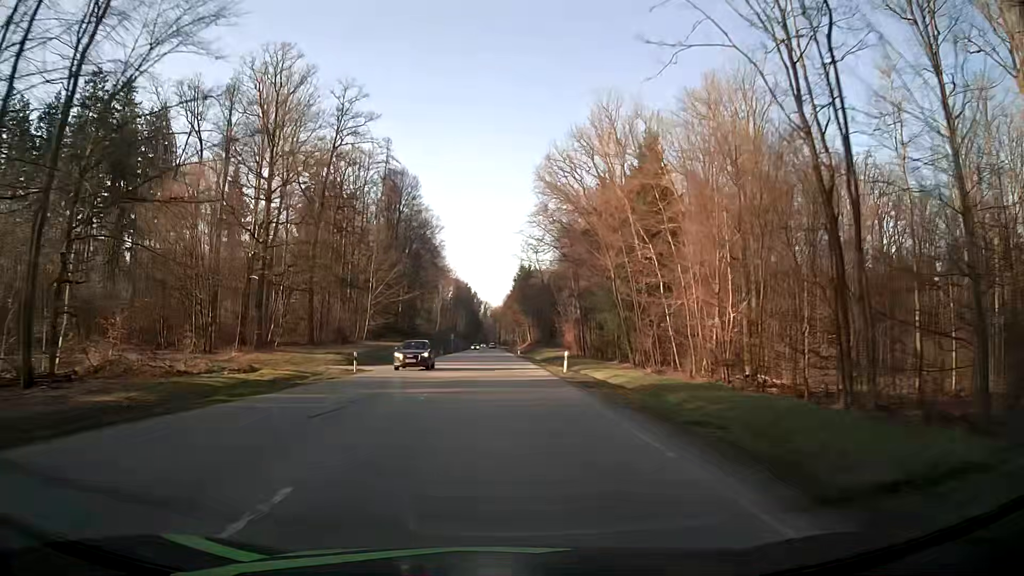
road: secondary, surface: asphalt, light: Day
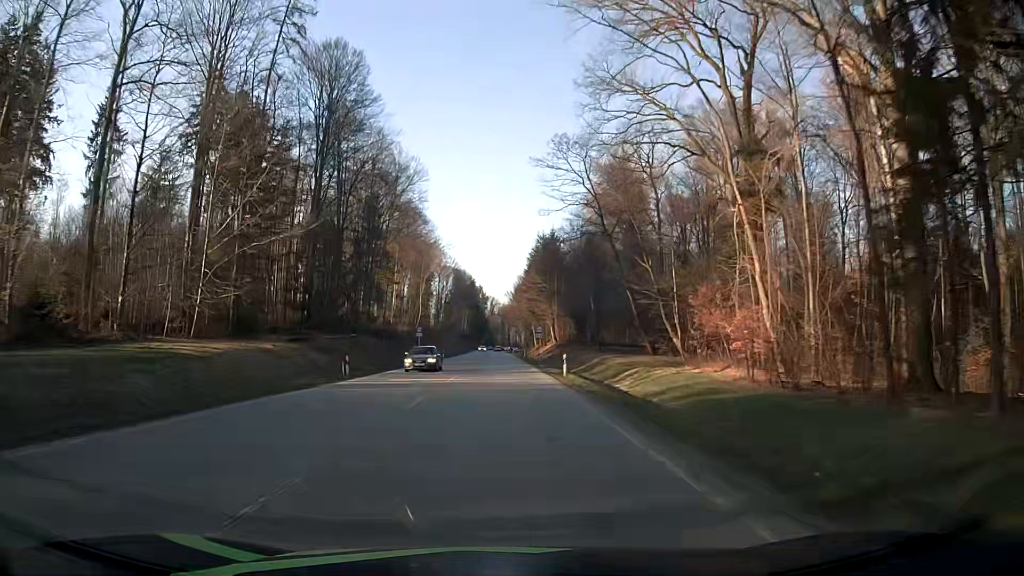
(-0.3, +58.4) m; -1°
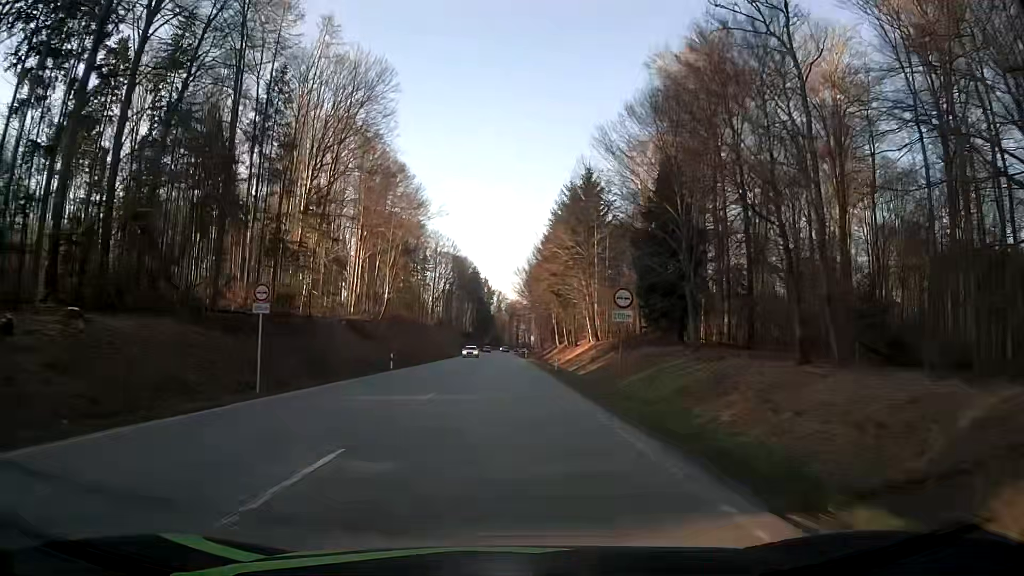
(-0.2, +43.7) m; -1°
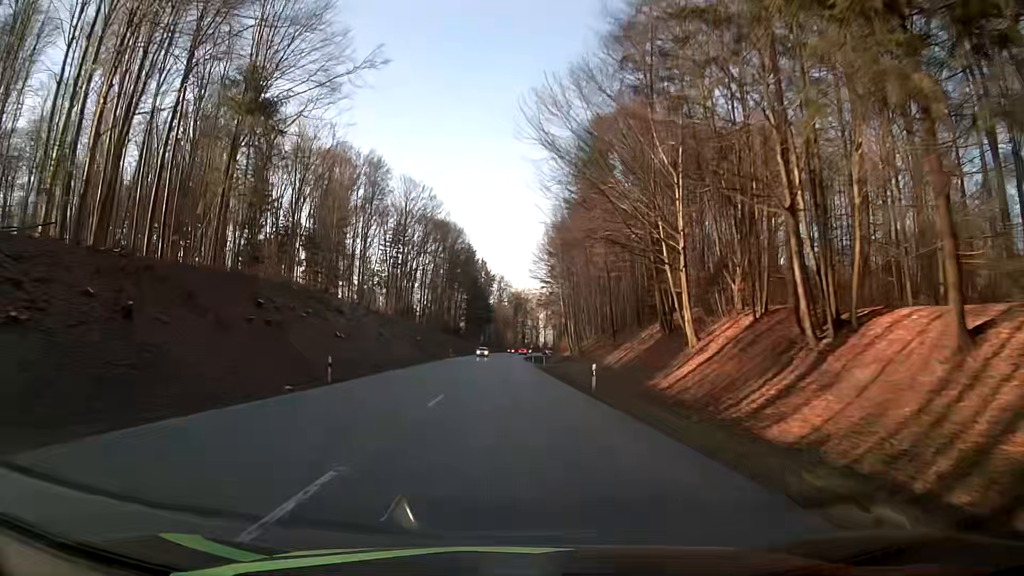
(-0.2, +72.8) m; 0°
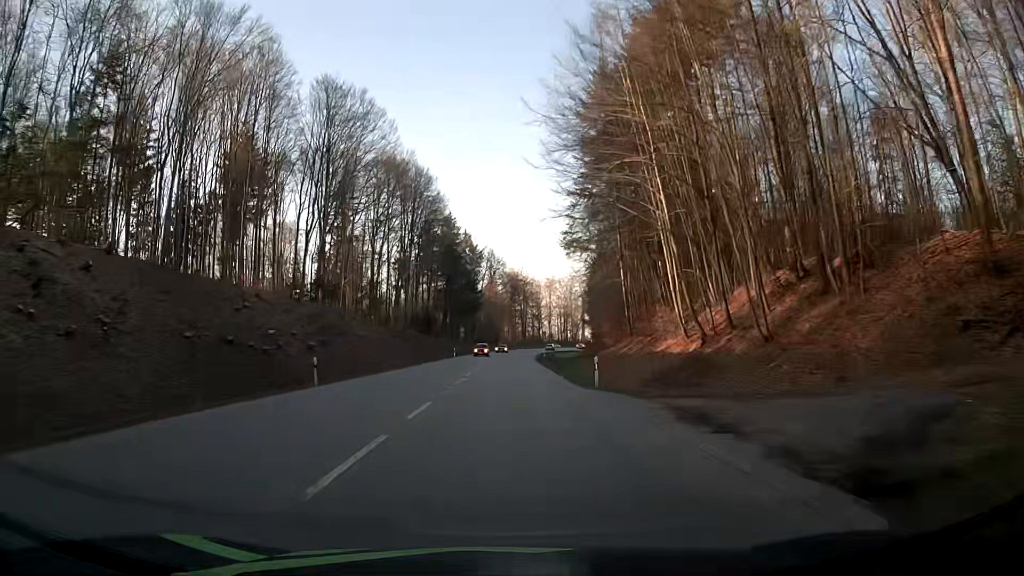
(-0.1, +58.6) m; 0°
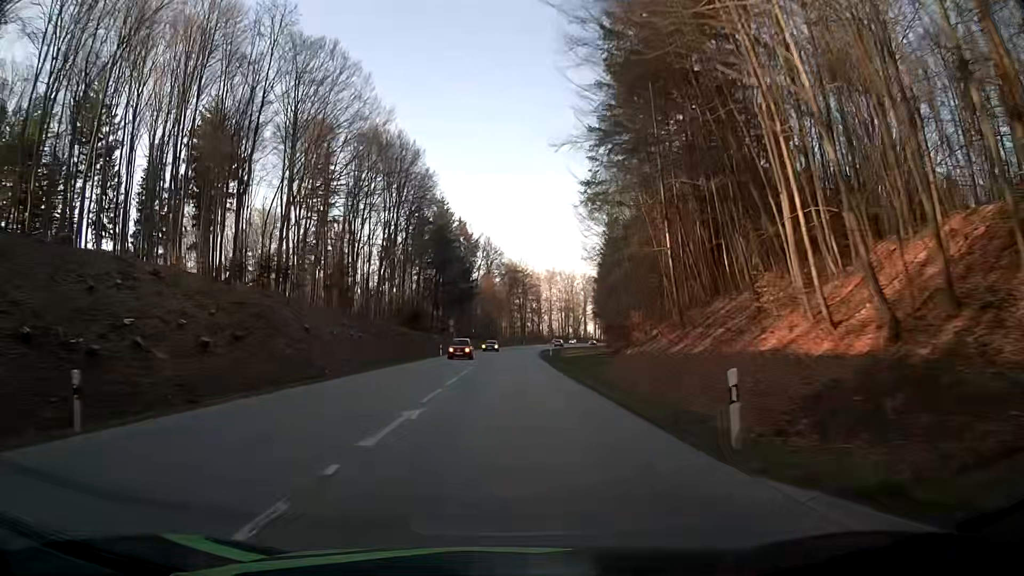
(0.0, +14.6) m; 0°
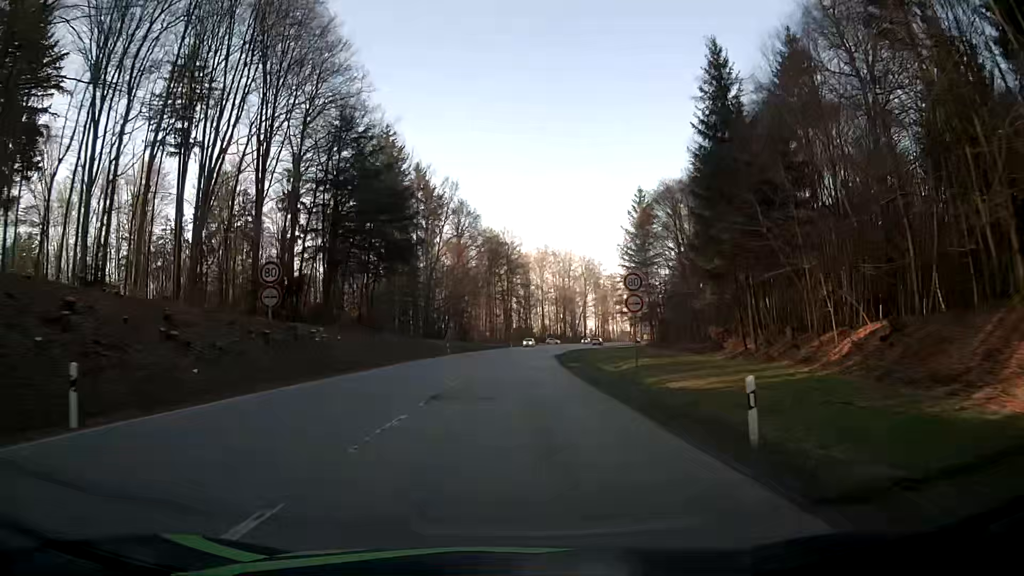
(+0.3, +56.0) m; +1°
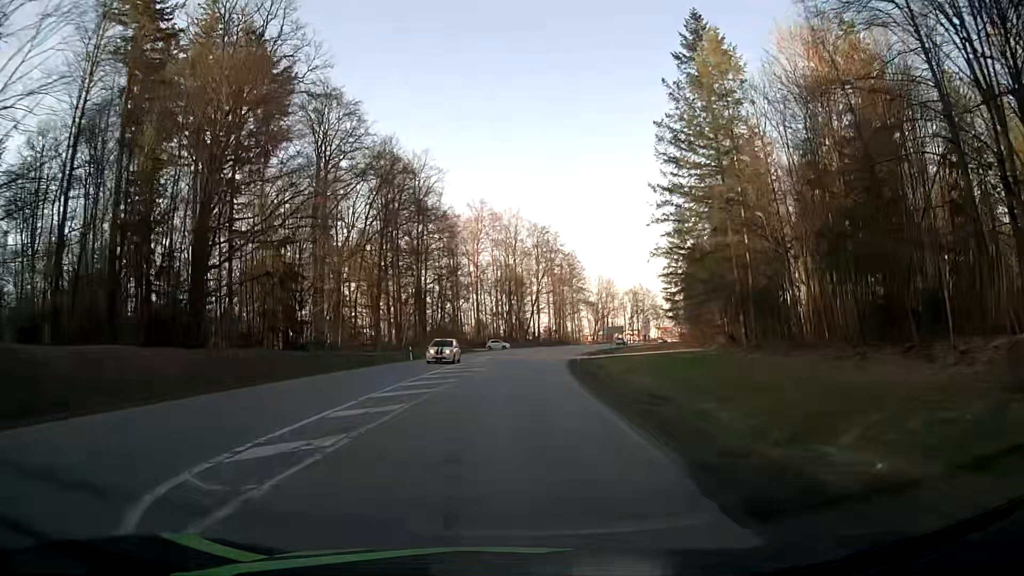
(+2.4, +63.2) m; +5°
(0, +10) (0, +20) (+1, +30) (+2, +40) (+3, +50) (+4, +60) (+5, +70) (+7, +80) (+9, +89) (+11, +99) m
